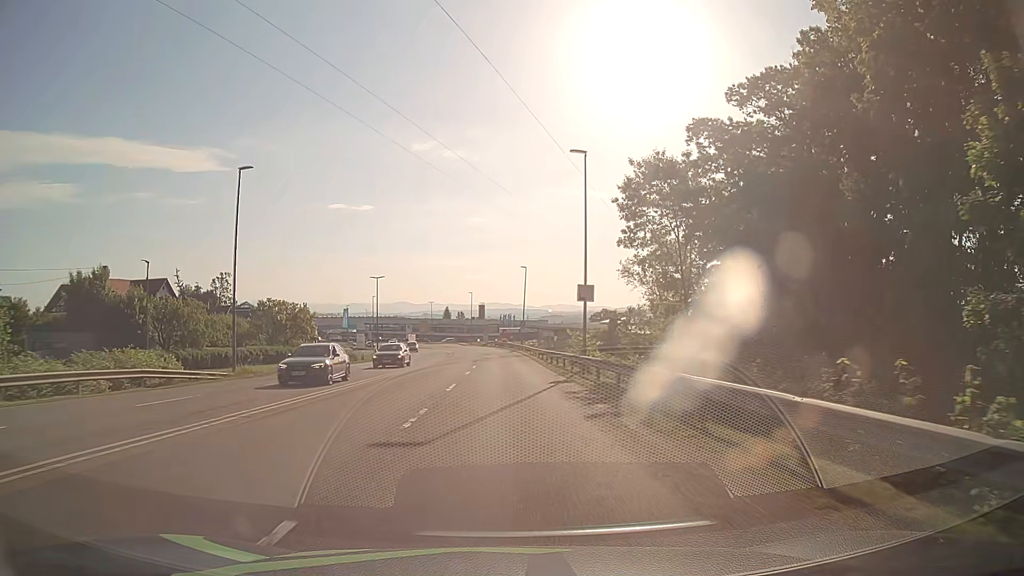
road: secondary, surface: asphalt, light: Day
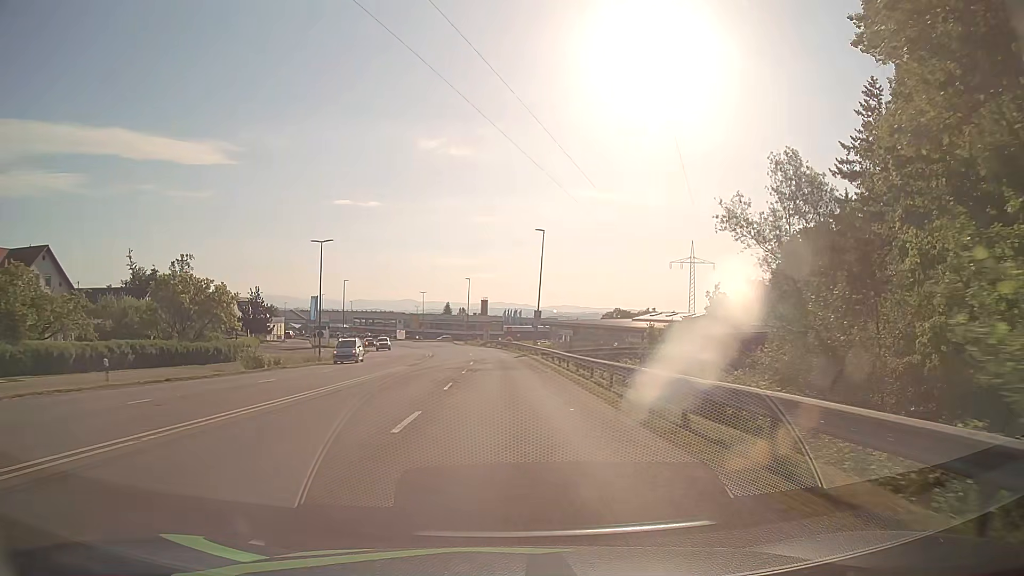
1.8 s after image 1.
(-0.1, +27.4) m; 0°
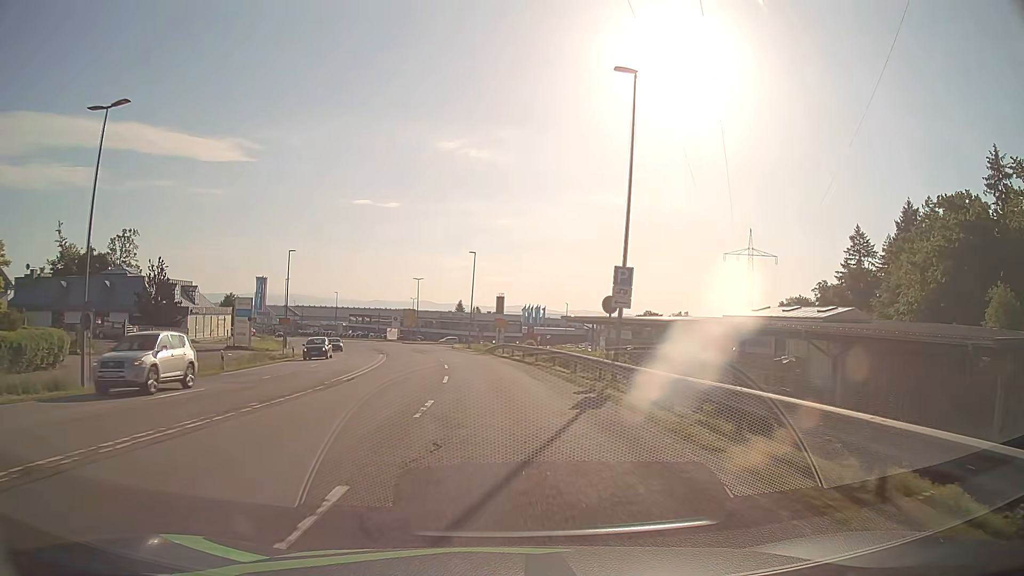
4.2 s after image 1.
(-0.4, +34.2) m; -1°
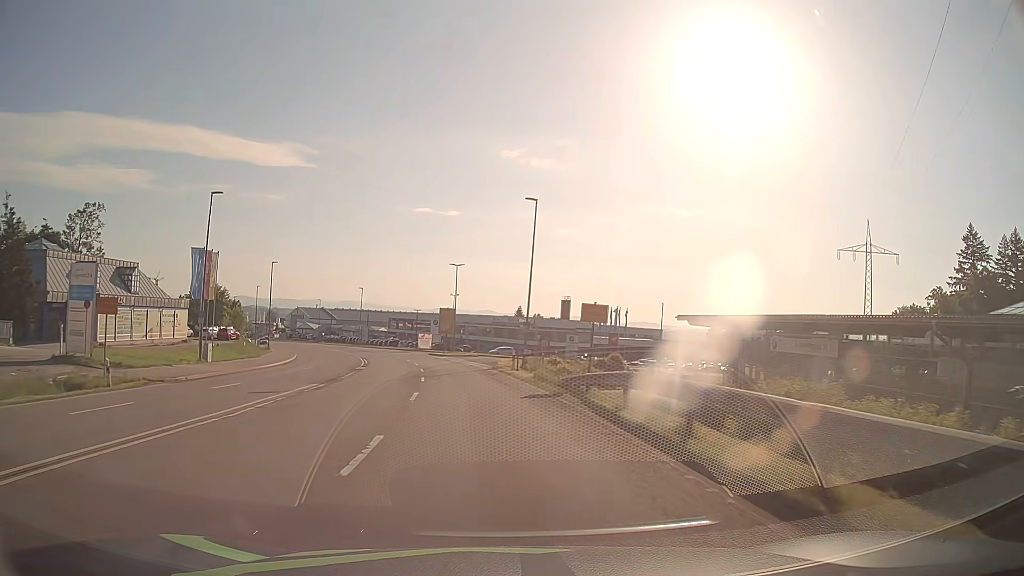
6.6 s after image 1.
(-1.2, +31.4) m; -5°
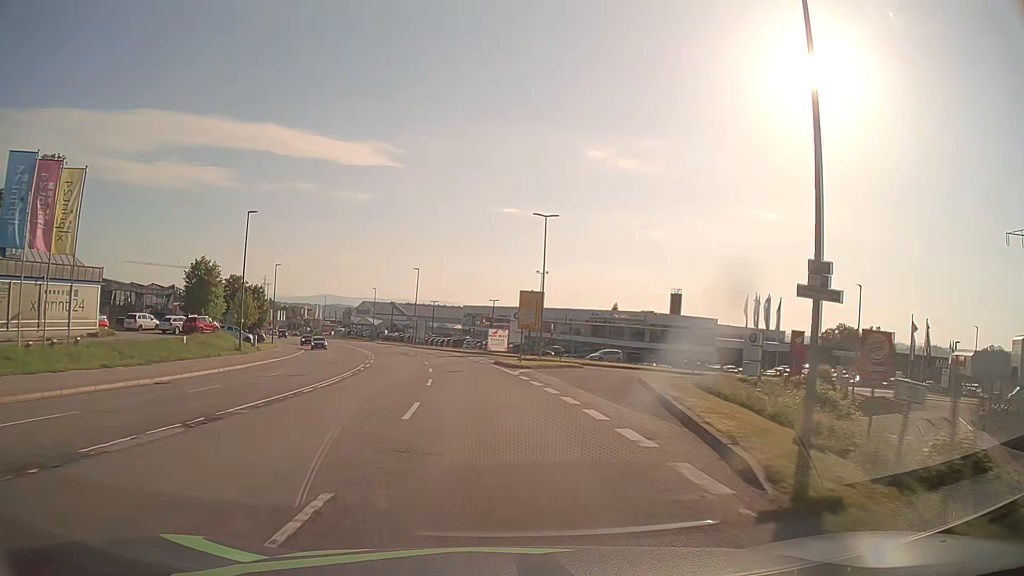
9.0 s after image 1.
(-2.0, +30.8) m; -7°
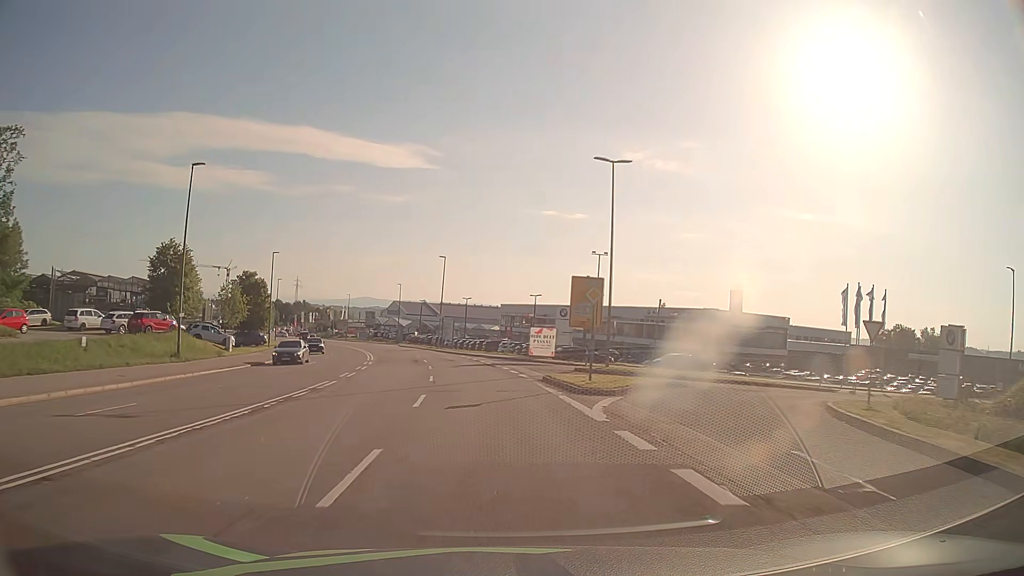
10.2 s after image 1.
(-0.4, +15.4) m; -3°
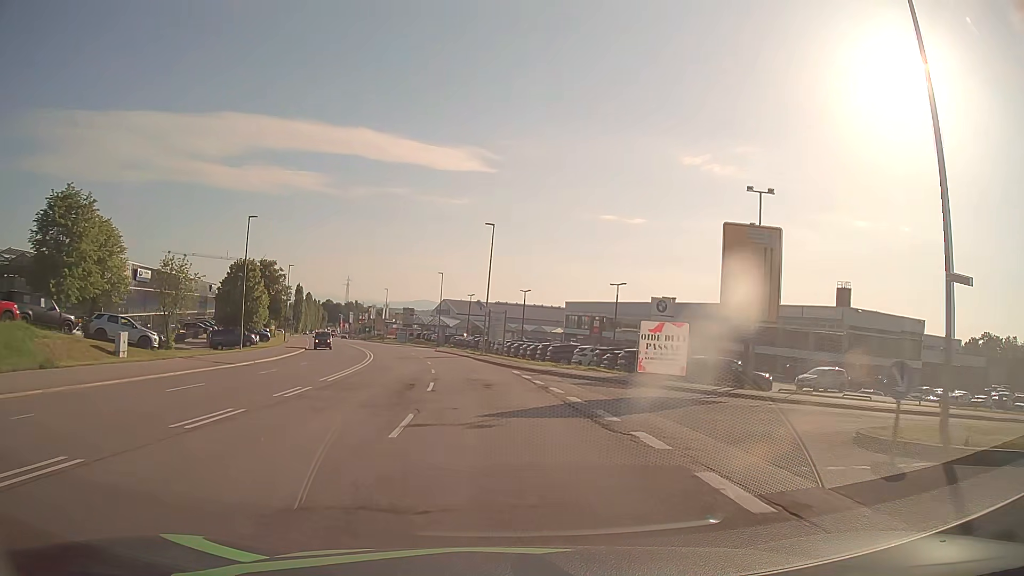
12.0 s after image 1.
(-1.0, +22.9) m; -5°
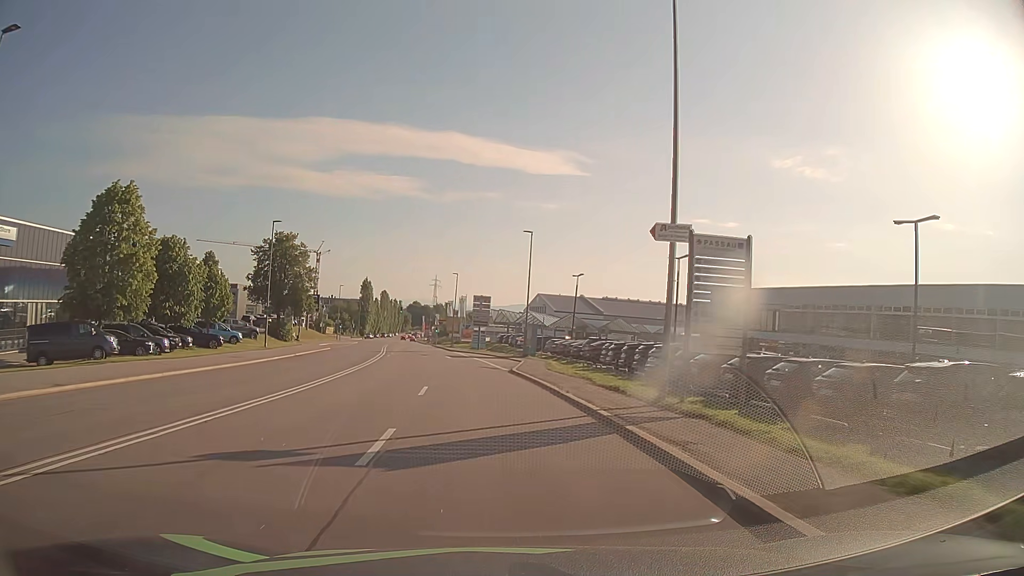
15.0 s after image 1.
(-2.7, +38.1) m; -8°
(0, +10) (-1, +20) (-1, +30) (-3, +40) (-4, +50) (-5, +60) (-7, +70) (-8, +79) (-10, +89) (-11, +99) m
